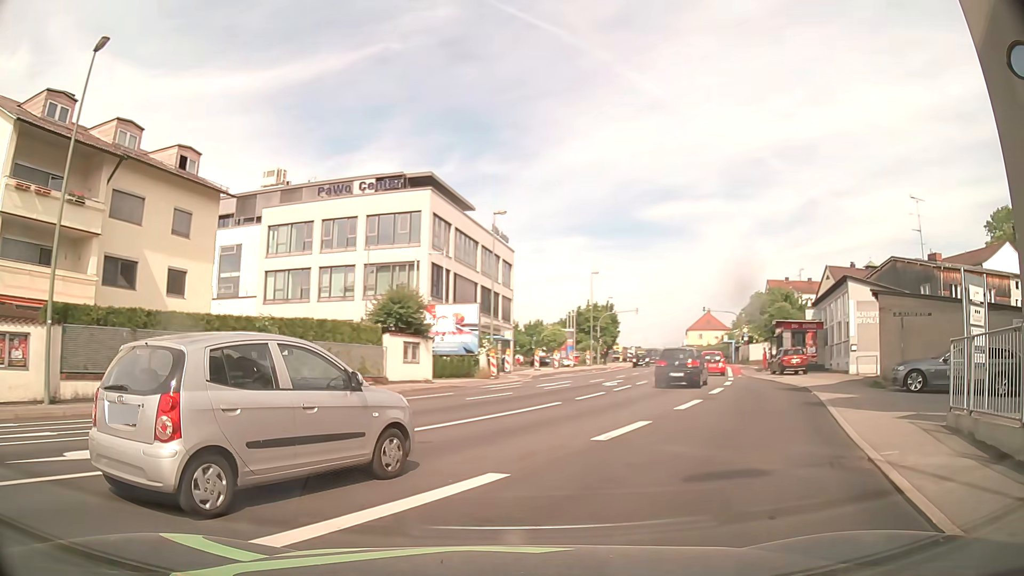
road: tertiary_link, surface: asphalt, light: Day
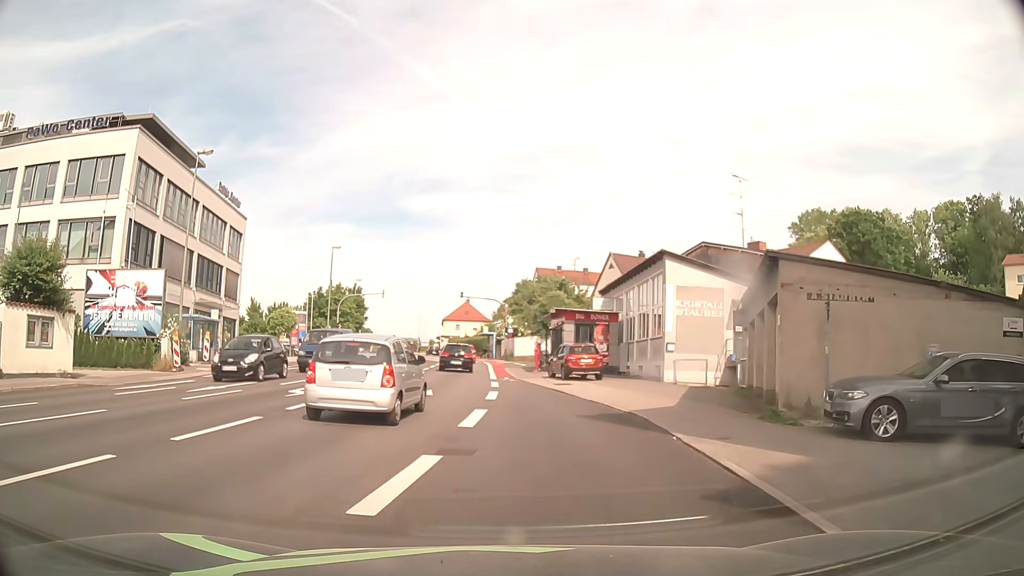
(+2.7, +10.1) m; +23°
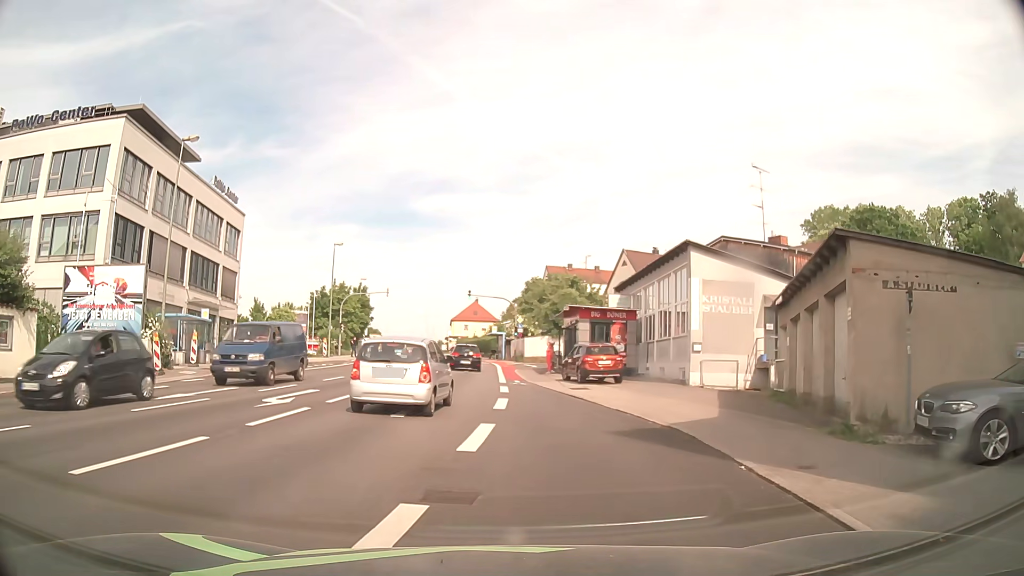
(0.0, +2.7) m; -2°
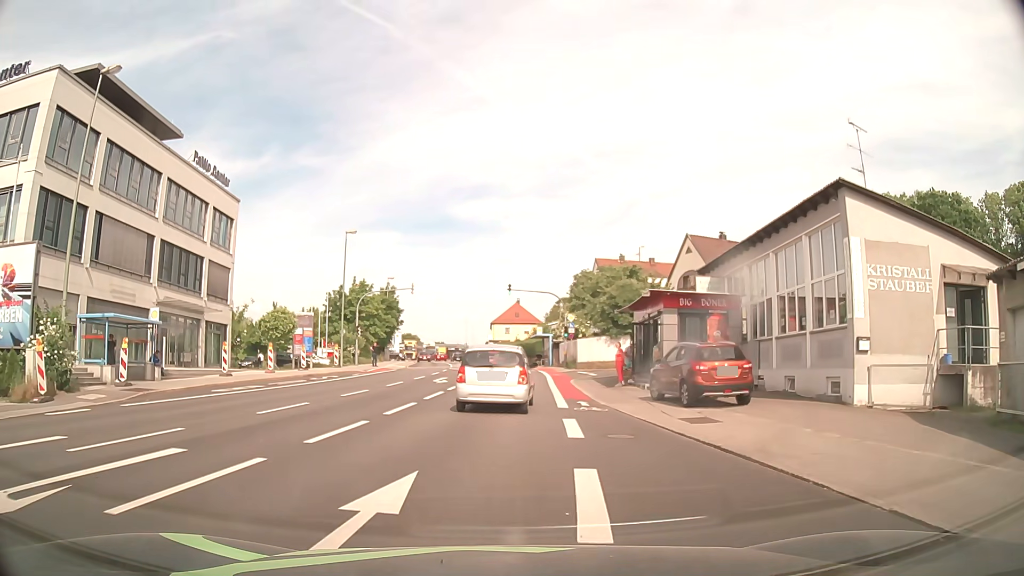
(-0.3, +10.3) m; -3°
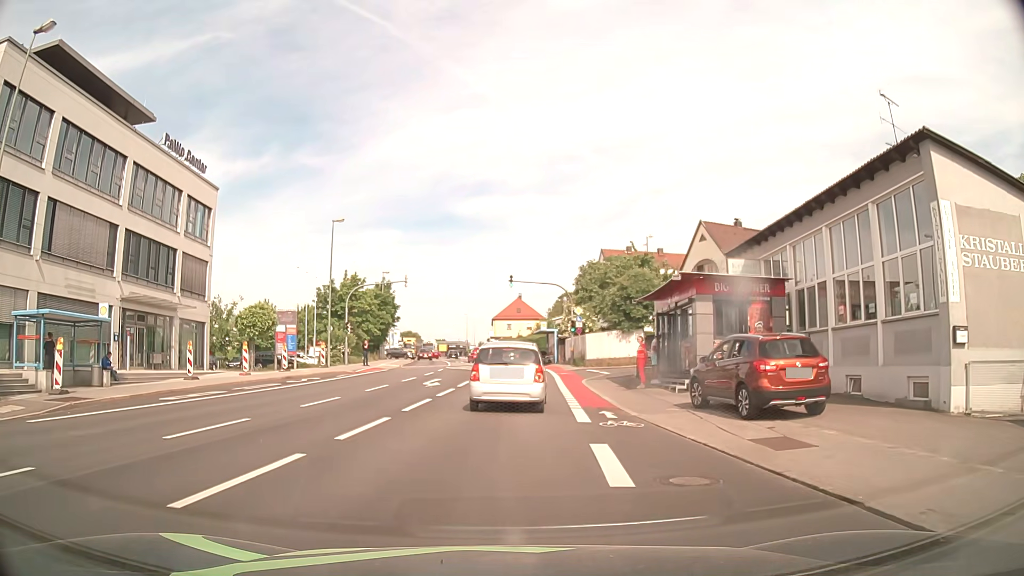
(0.0, +4.2) m; 0°
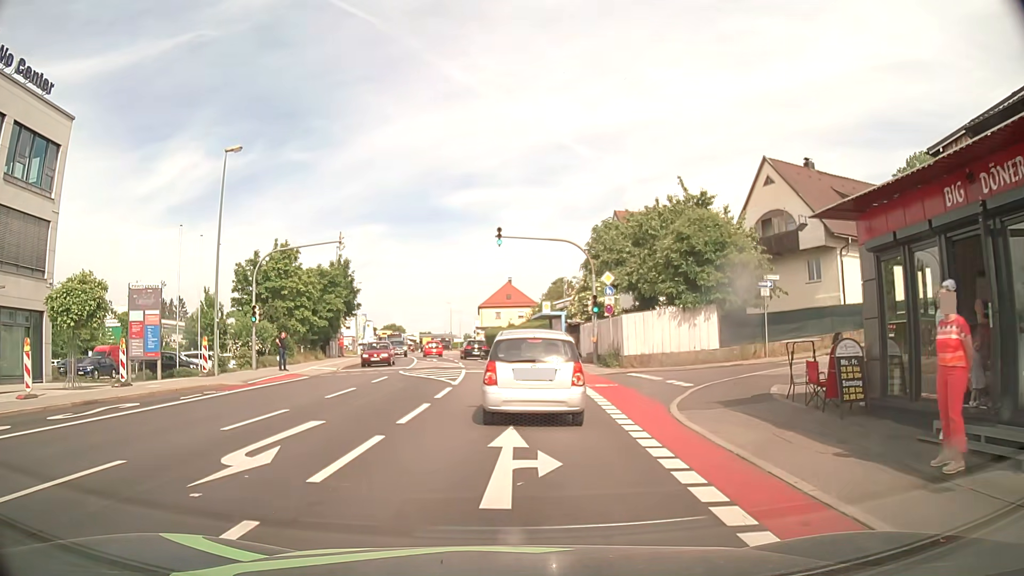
(0.0, +16.9) m; 0°
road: tertiary
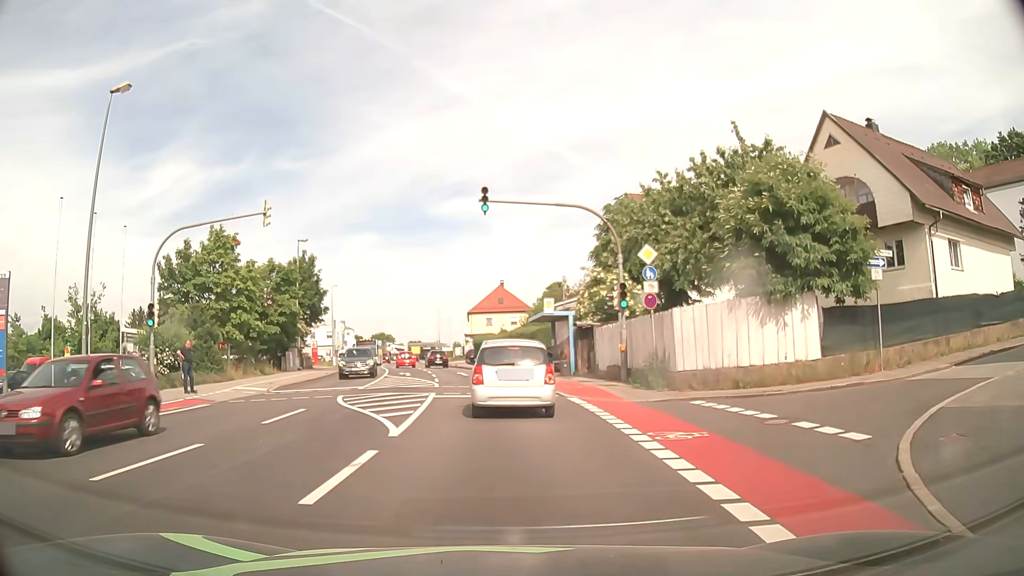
(+0.1, +9.6) m; +1°
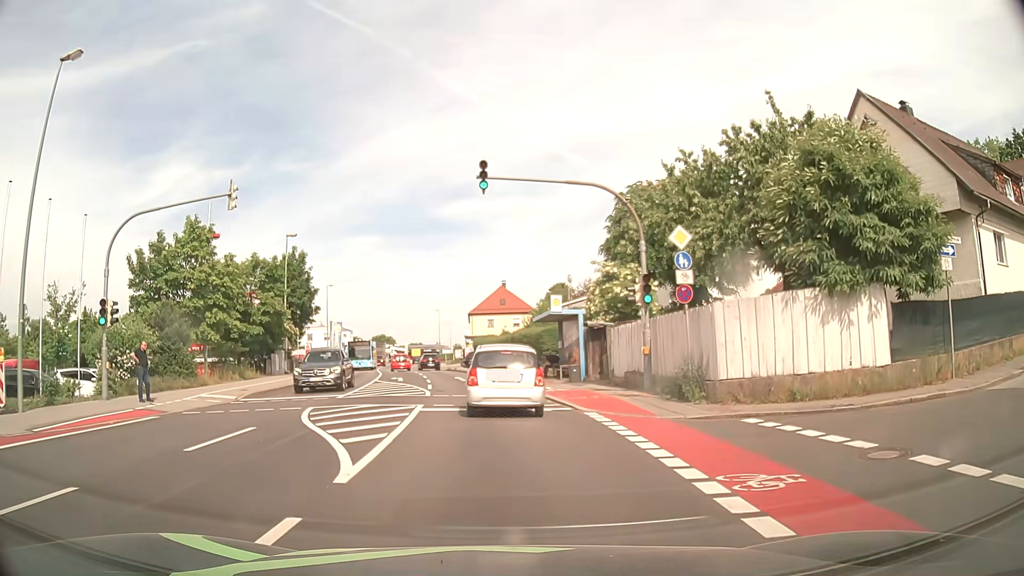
(-0.1, +3.5) m; 0°
(0, +10) (-1, +20) (-2, +30) (-3, +40) (-5, +50) (-7, +59) (-9, +69) (-11, +79) (-13, +89) (-15, +99) m
